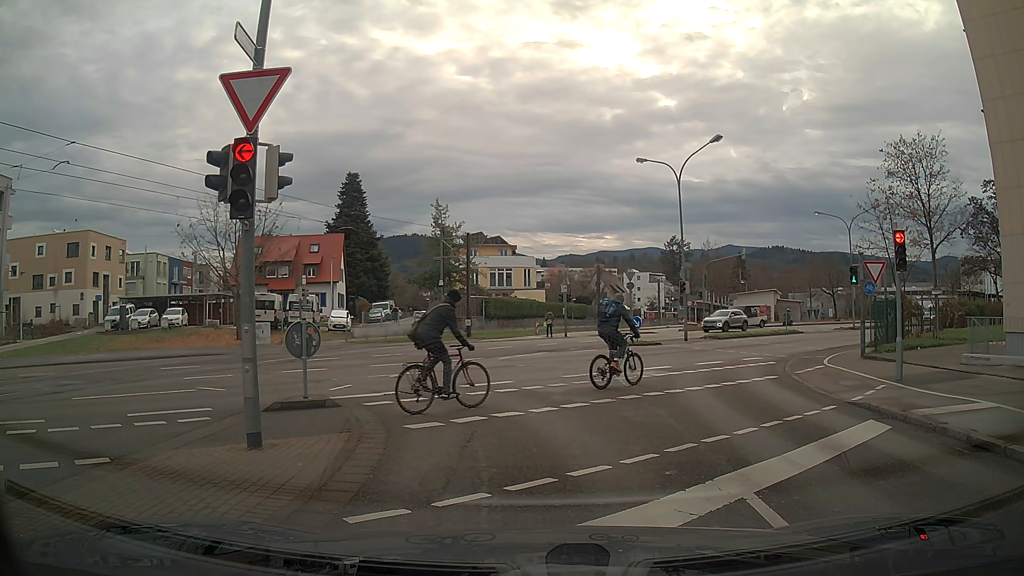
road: residential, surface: asphalt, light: Day
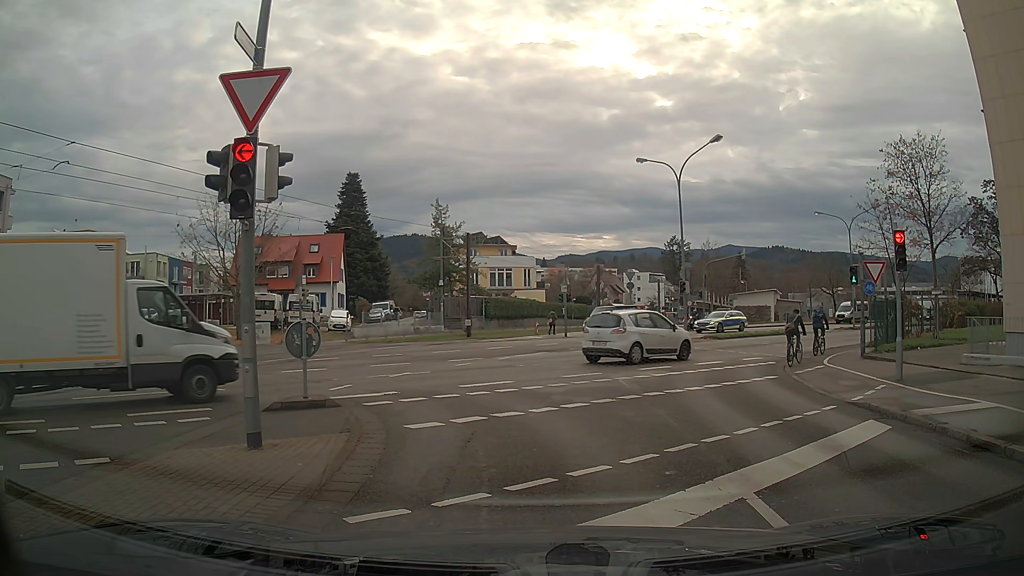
(0.0, 0.0) m; 0°
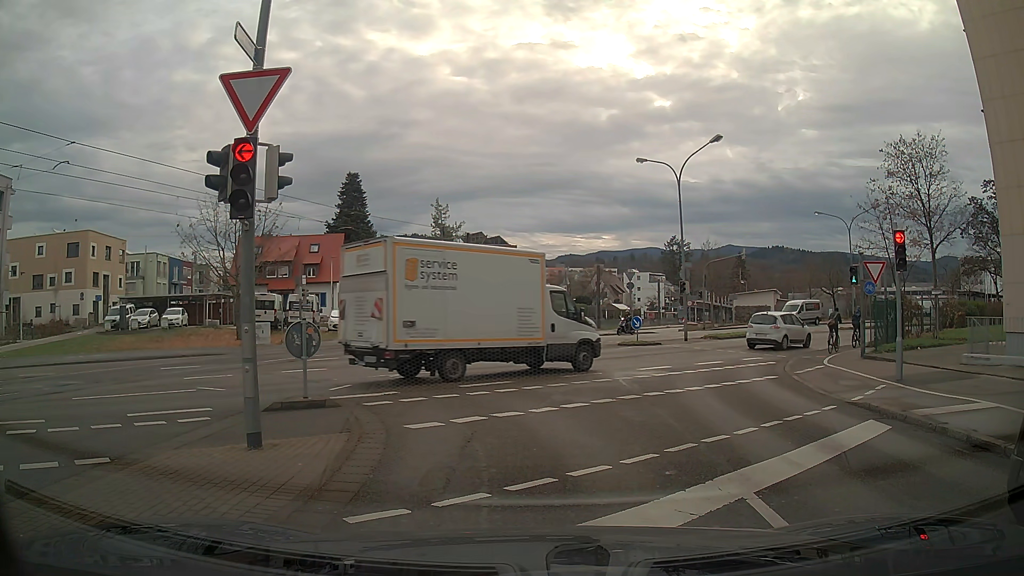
(0.0, 0.0) m; 0°
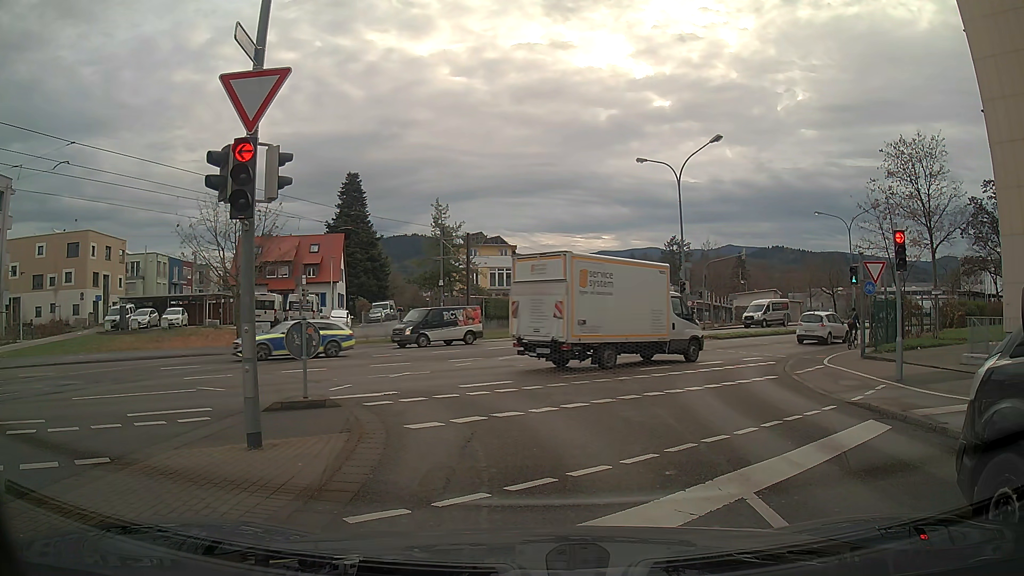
(0.0, 0.0) m; 0°
